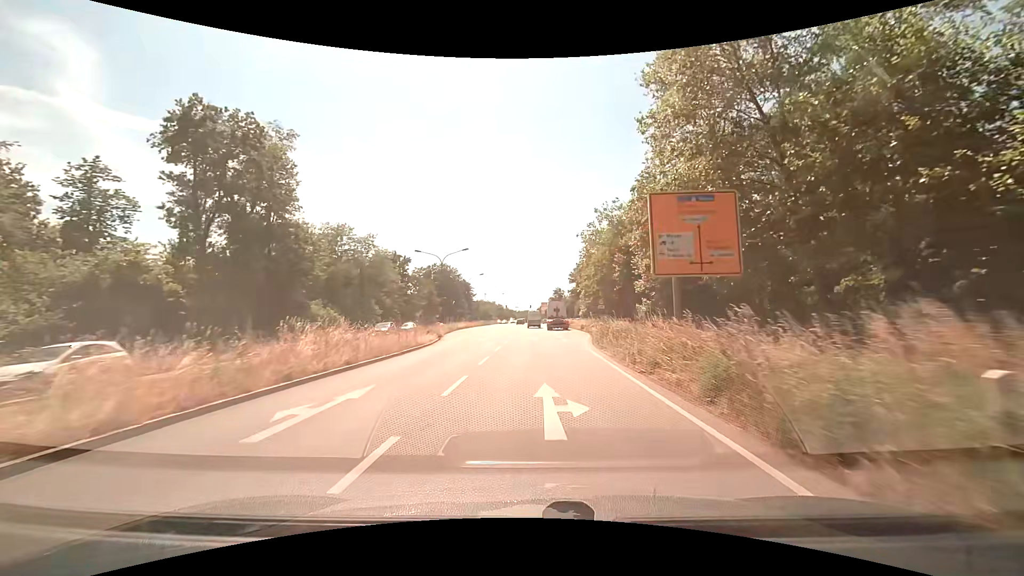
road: primary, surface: asphalt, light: Day
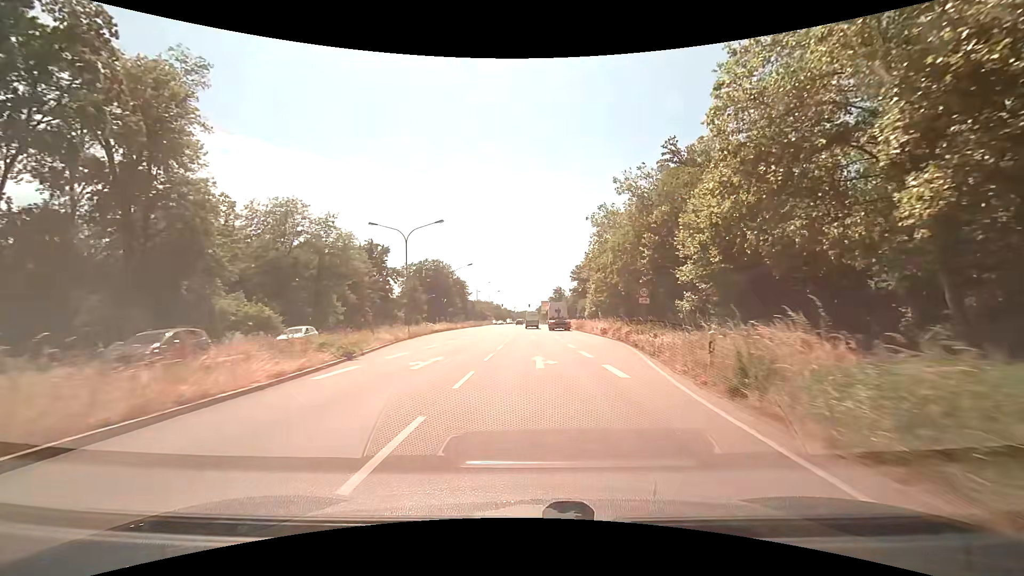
(-0.1, +17.1) m; 0°
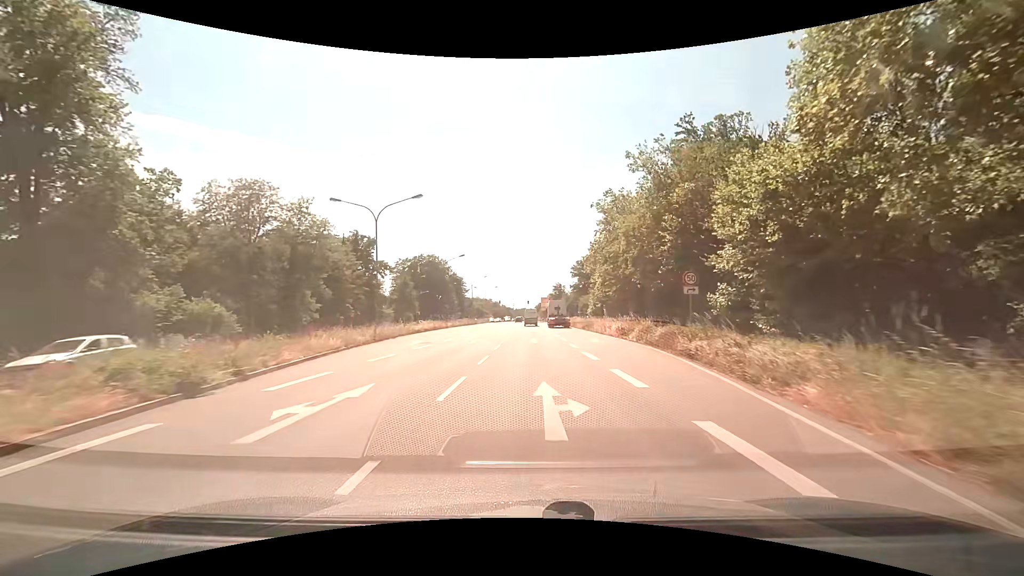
(0.0, +8.1) m; 0°
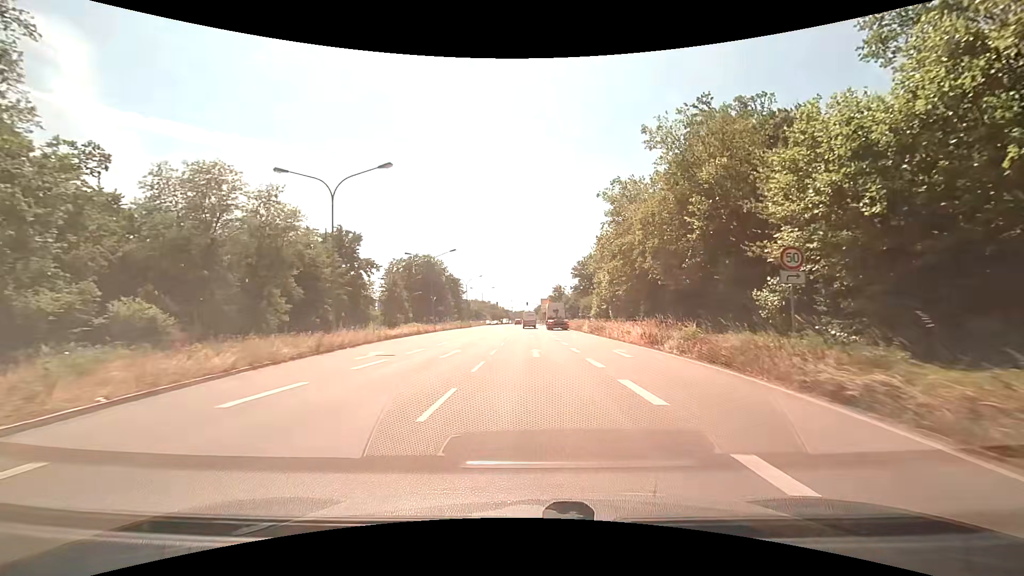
(0.0, +7.6) m; 0°
